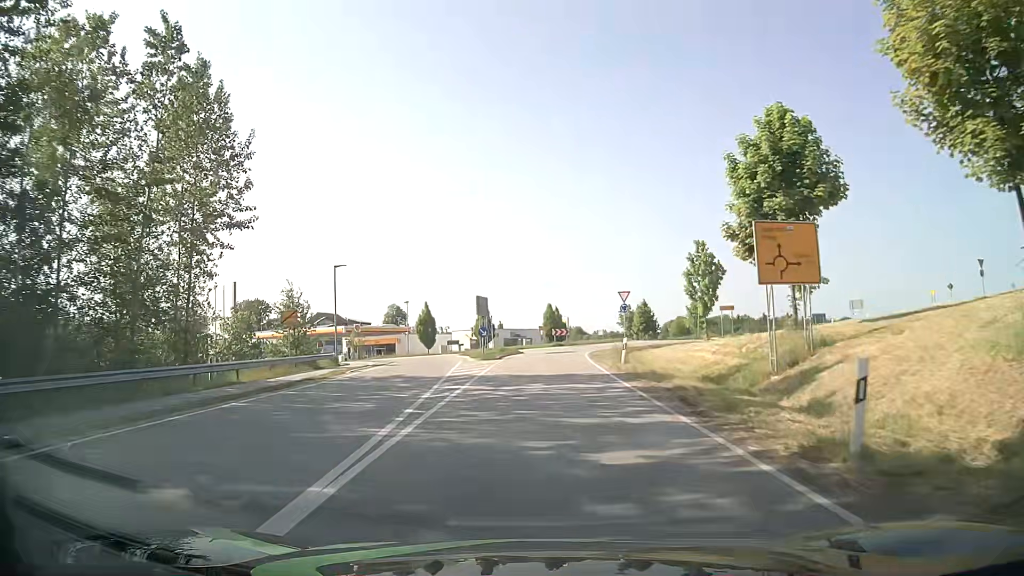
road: tertiary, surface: asphalt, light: Day
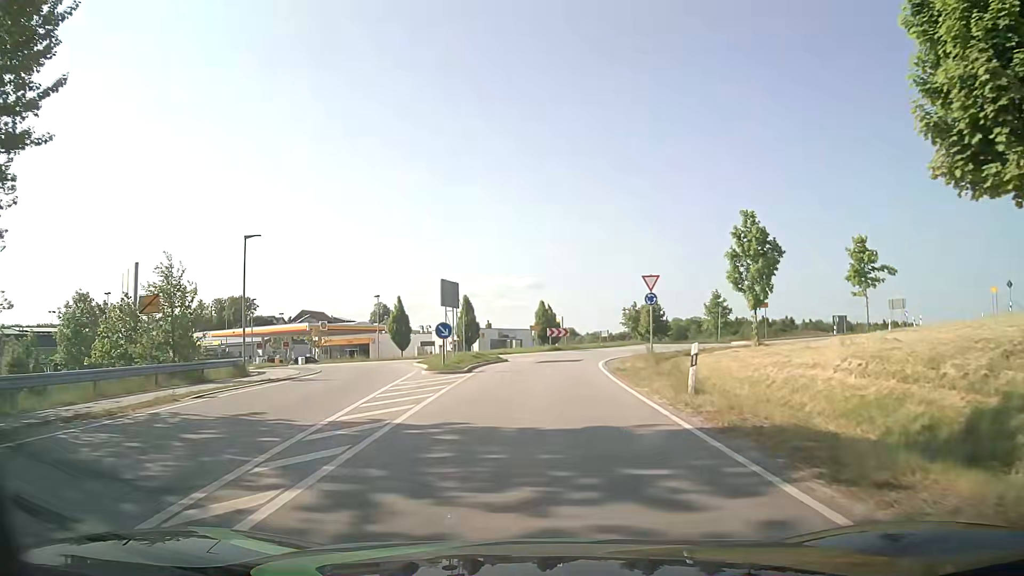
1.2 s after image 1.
(0.0, +12.4) m; 0°
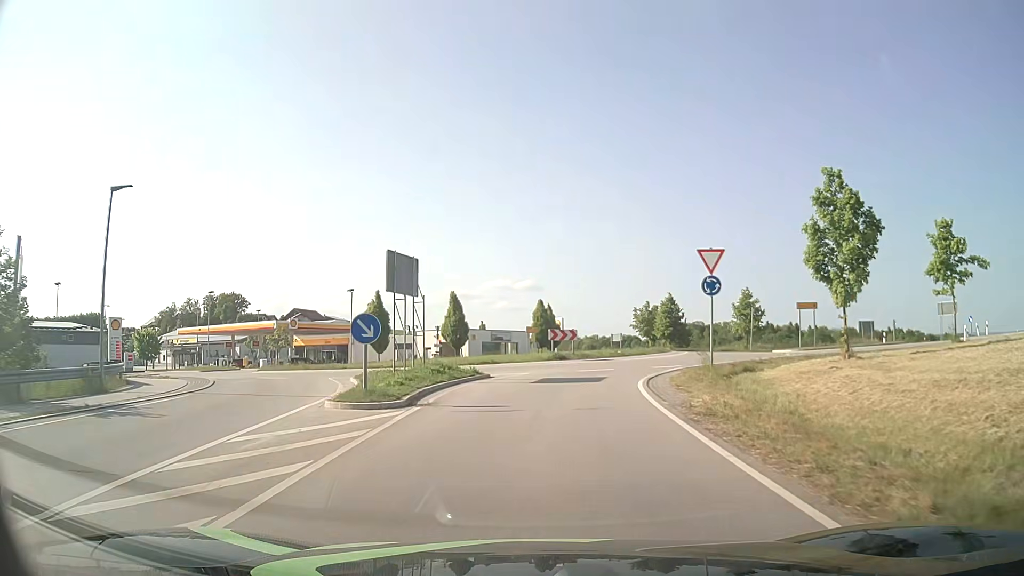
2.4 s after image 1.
(+0.1, +10.4) m; 0°
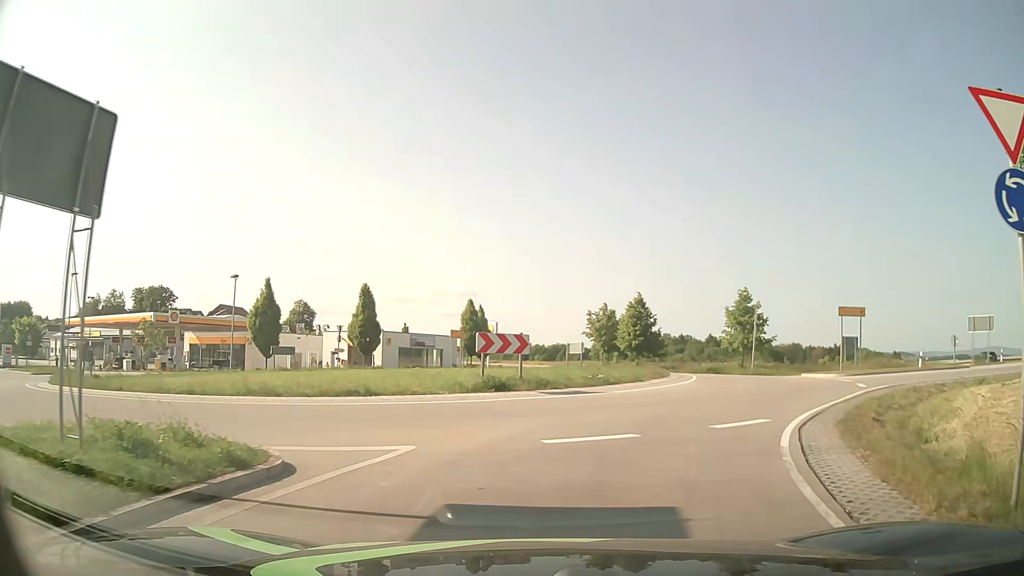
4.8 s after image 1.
(+0.4, +14.4) m; +6°
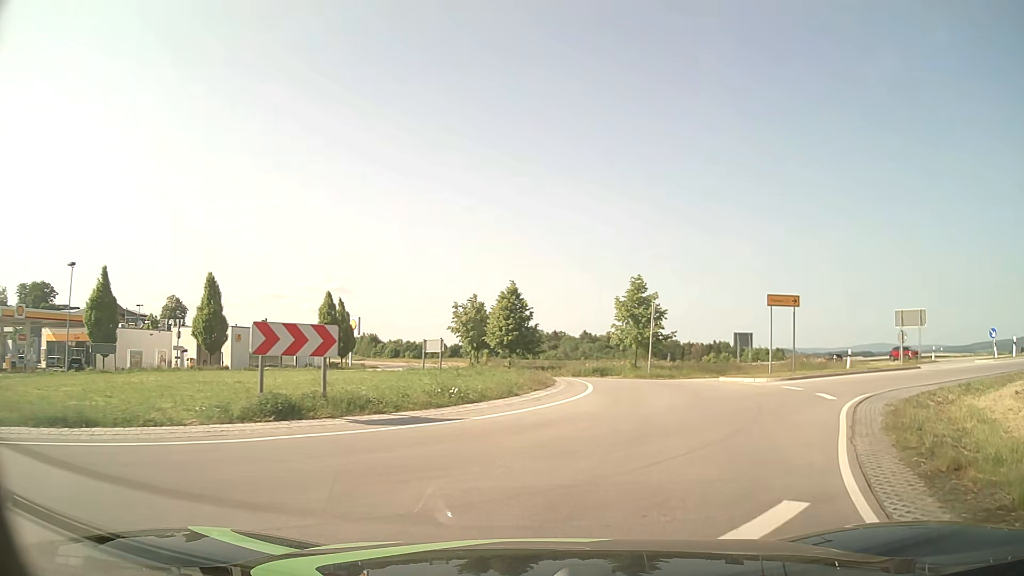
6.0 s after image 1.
(+0.7, +6.8) m; +12°
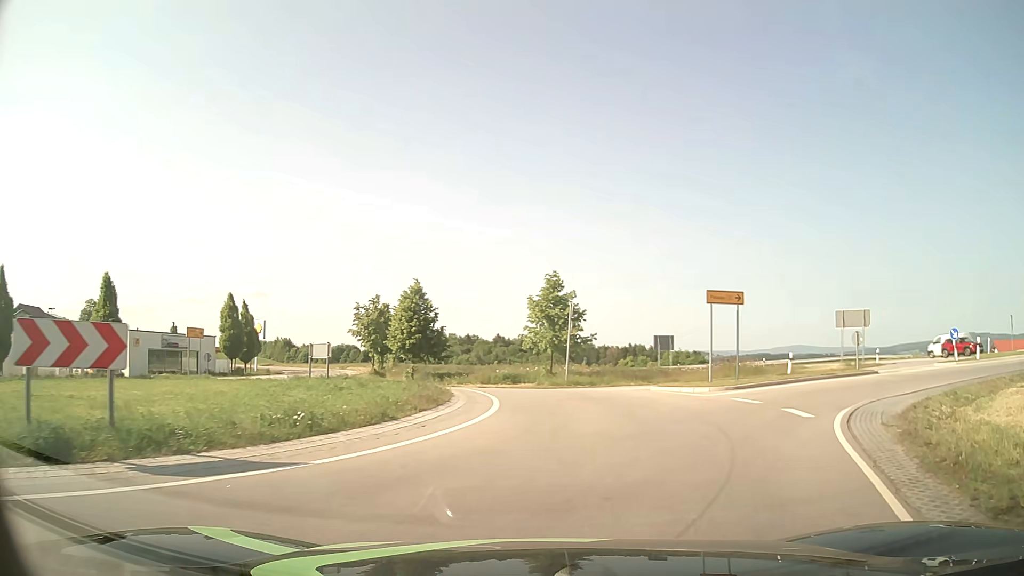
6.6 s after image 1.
(+0.2, +3.8) m; +8°
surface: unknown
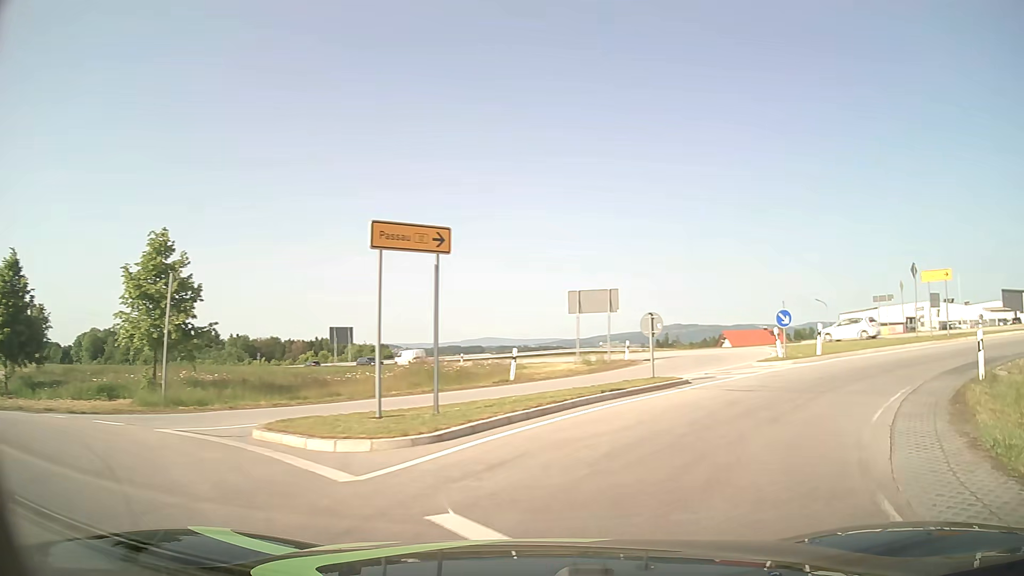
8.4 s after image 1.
(+2.4, +11.9) m; +25°
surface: asphalt
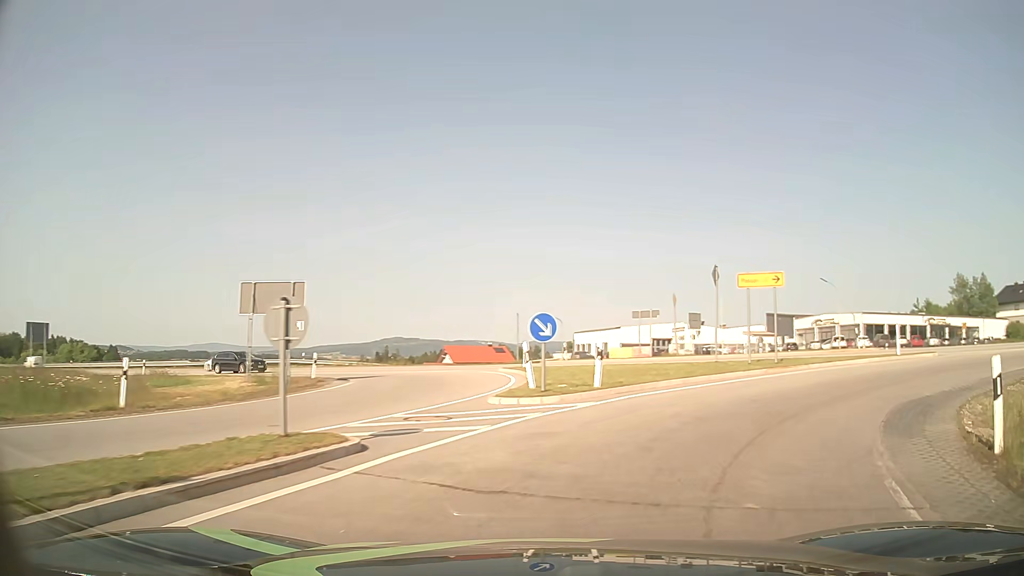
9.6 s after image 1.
(+1.8, +8.5) m; +24°
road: primary_link
(+2, +10) (+10, +16) (+20, +17) (+29, +13) (+38, +8) (+46, +3) (+55, -2) (+63, -7) (+71, -13) (+80, -18) m
